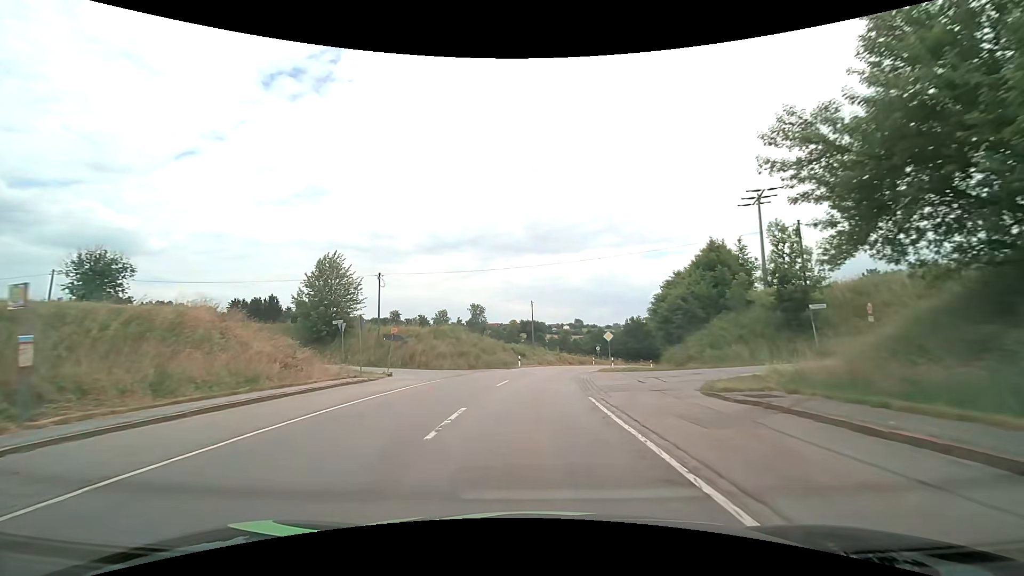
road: tertiary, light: Day
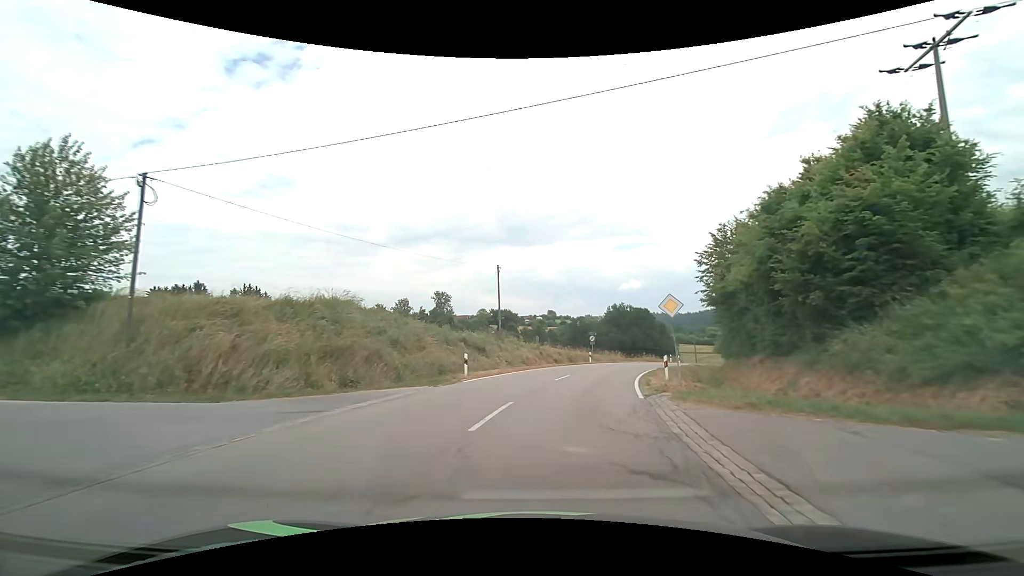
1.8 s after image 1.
(+0.5, +23.4) m; +3°
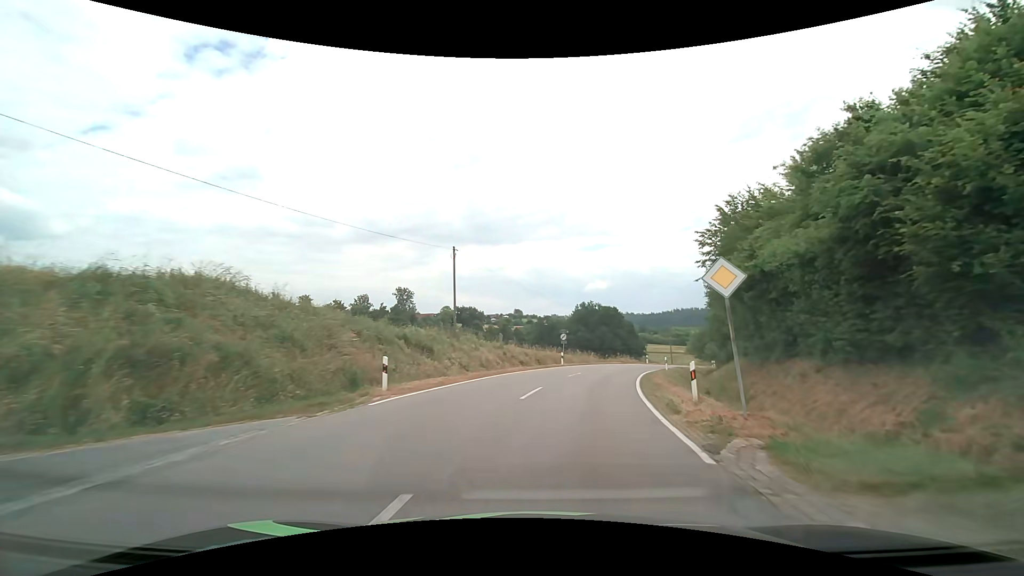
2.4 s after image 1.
(+0.2, +7.4) m; +4°
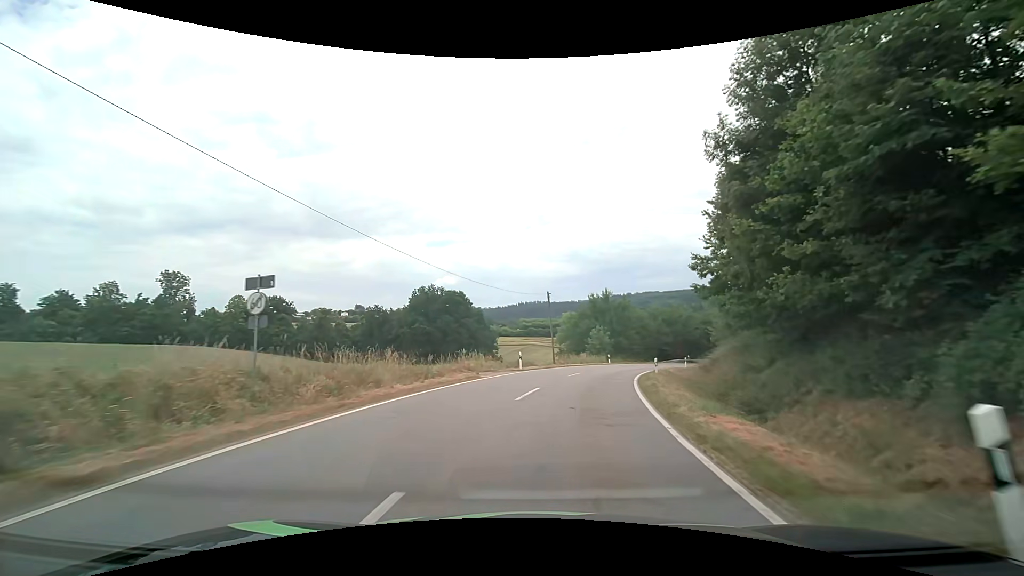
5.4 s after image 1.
(+5.9, +35.5) m; +17°
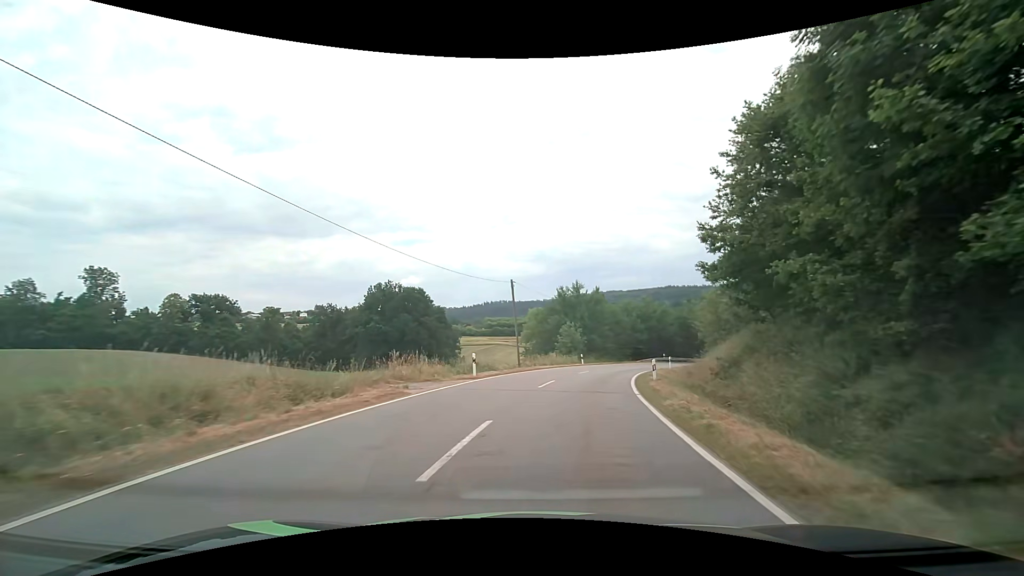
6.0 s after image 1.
(+0.3, +7.6) m; +4°
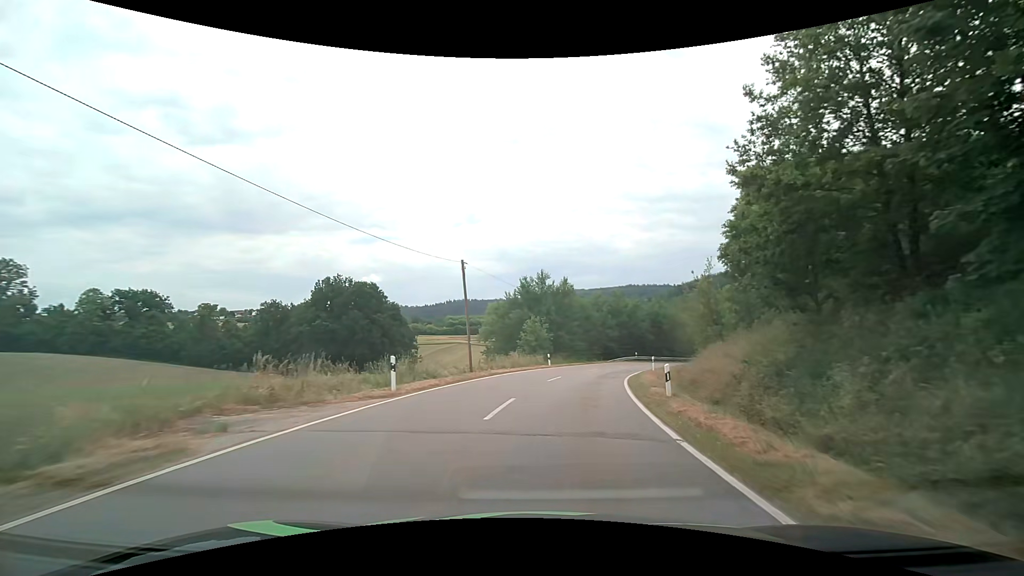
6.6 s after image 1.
(+0.3, +7.8) m; +4°
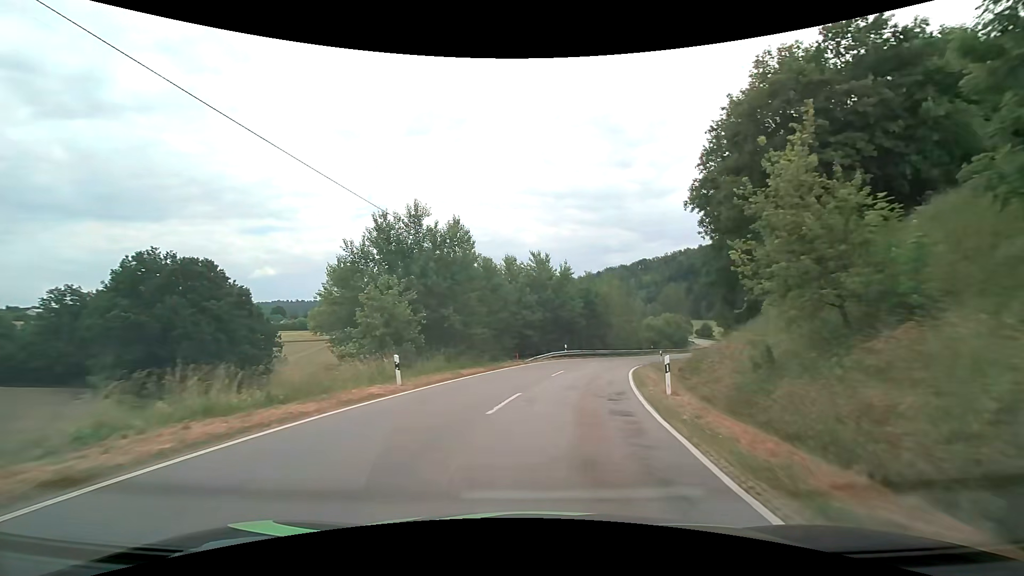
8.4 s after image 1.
(+2.2, +23.8) m; +11°
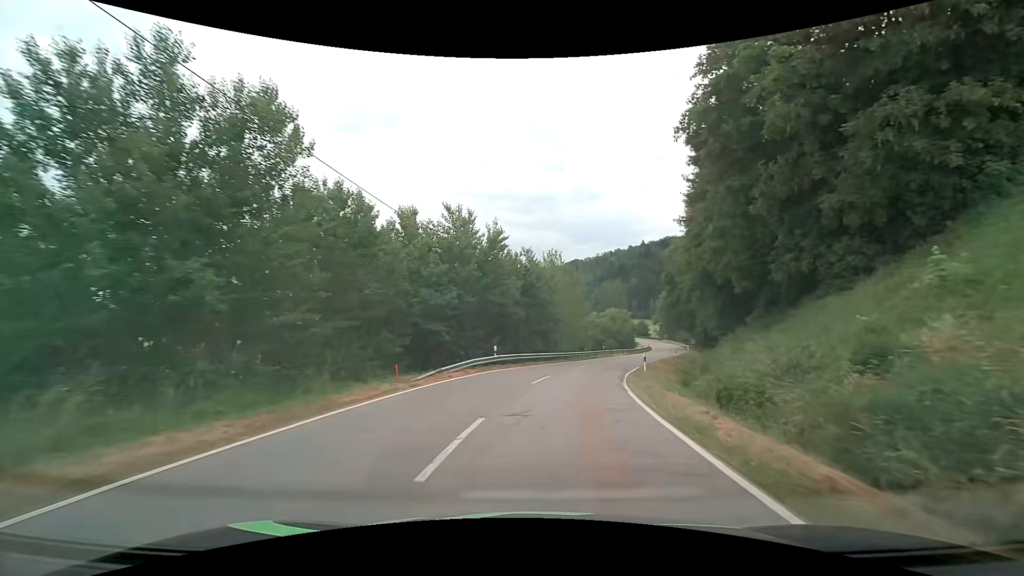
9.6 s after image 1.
(+1.0, +16.2) m; +8°
